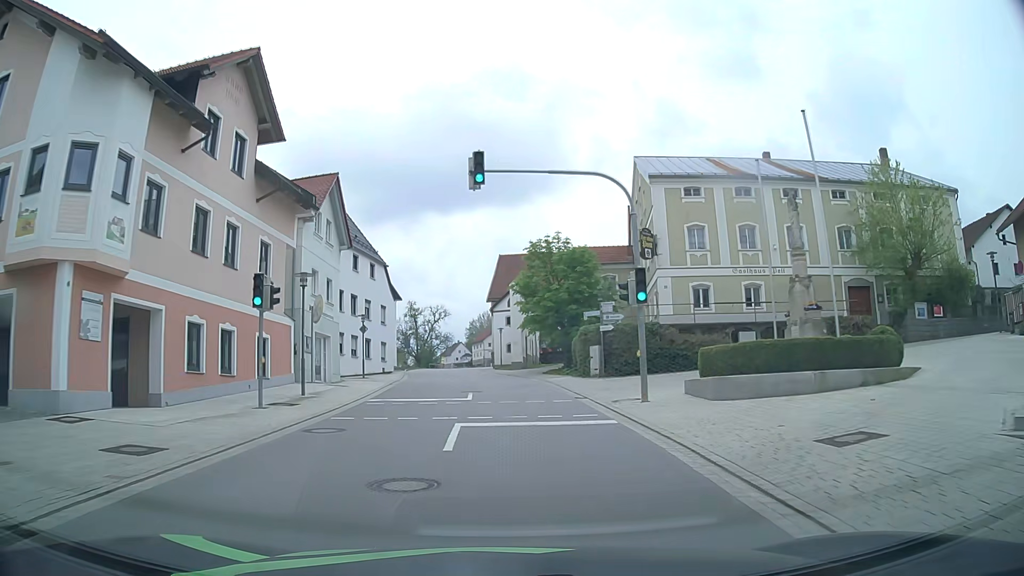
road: tertiary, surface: asphalt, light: Day
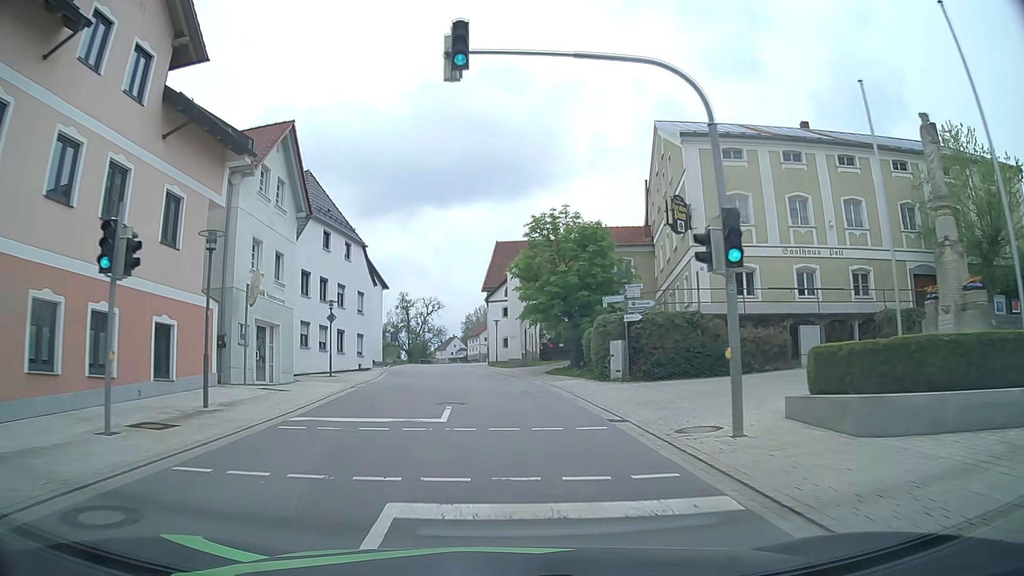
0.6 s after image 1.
(+0.1, +6.9) m; +1°
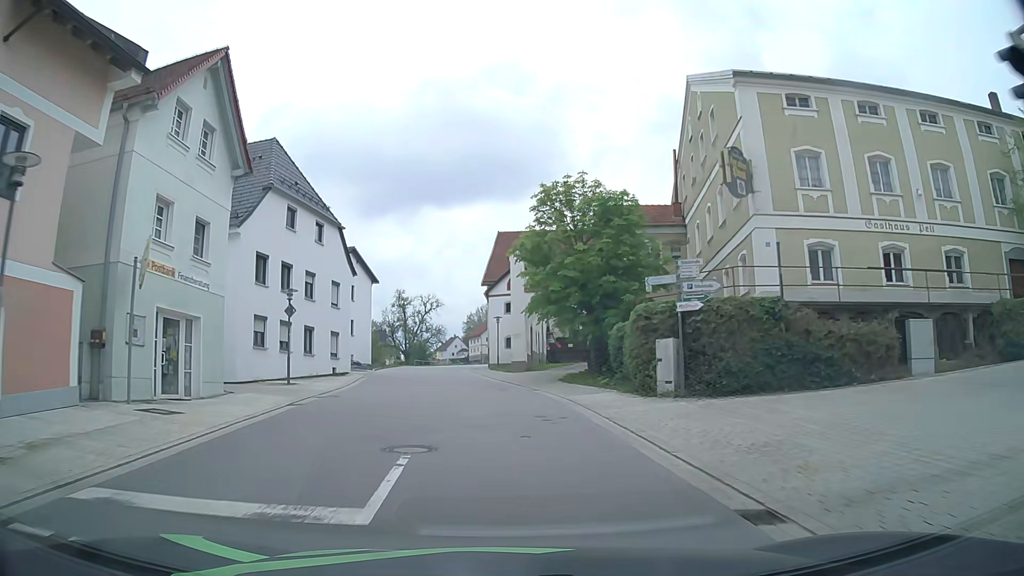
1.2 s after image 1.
(0.0, +7.0) m; +1°
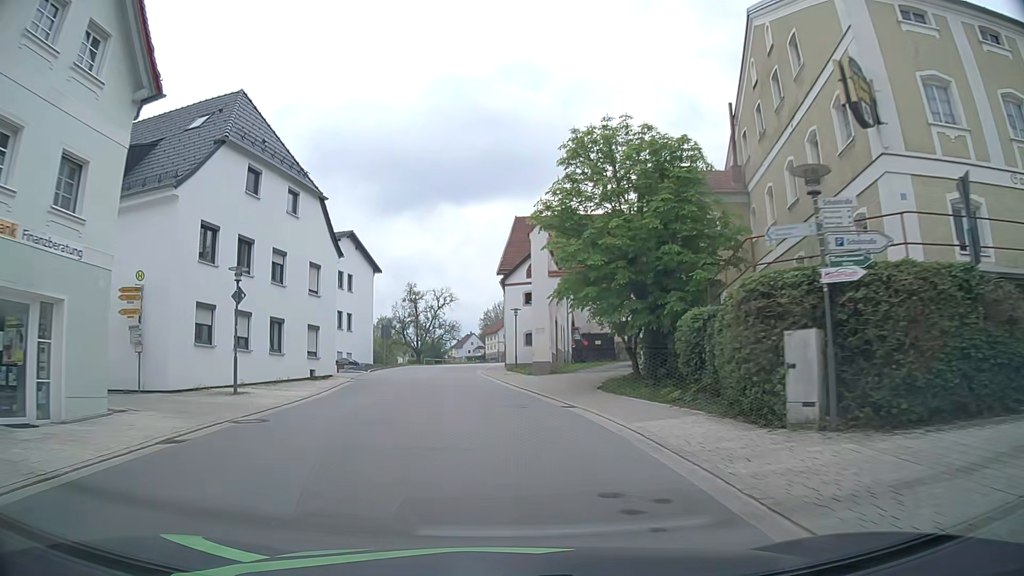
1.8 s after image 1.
(-0.1, +7.1) m; -1°
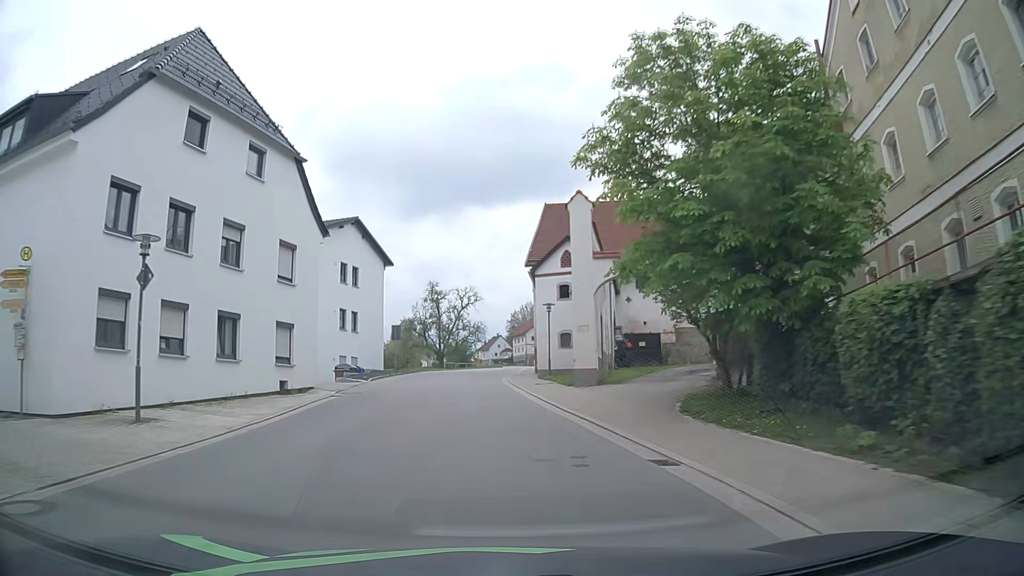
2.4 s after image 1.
(-0.2, +7.2) m; -3°
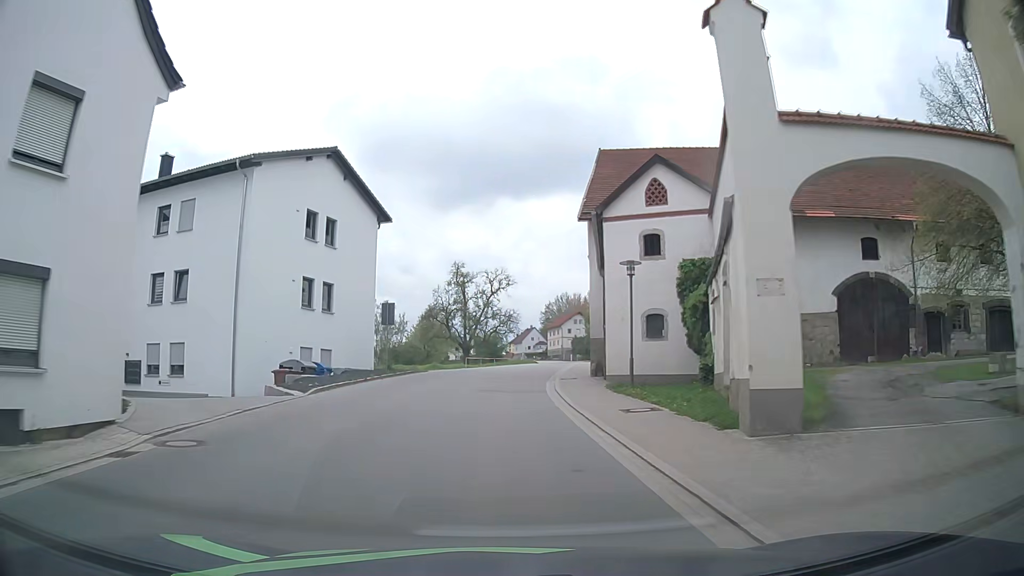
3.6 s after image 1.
(-0.3, +14.6) m; -2°
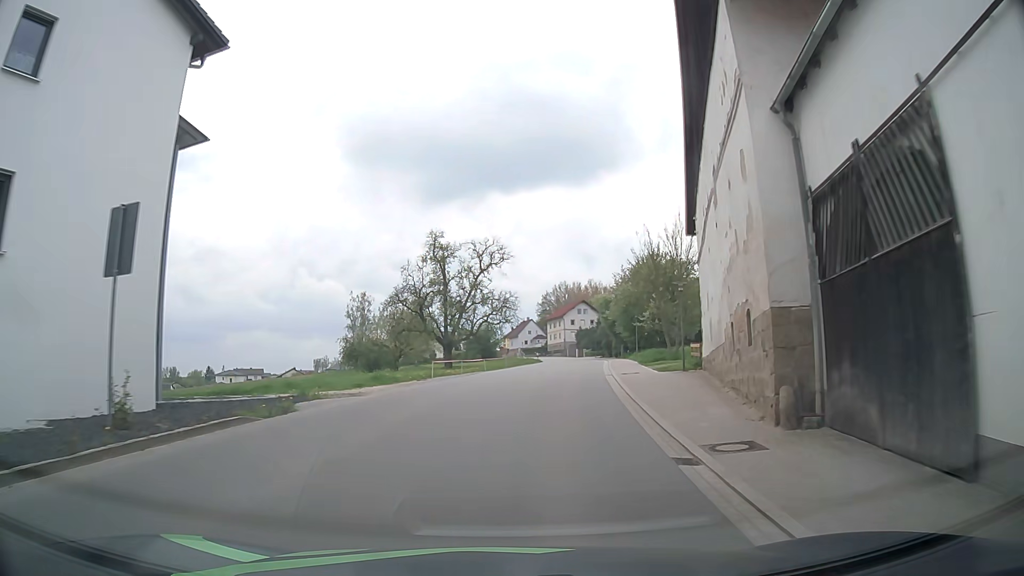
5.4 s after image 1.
(-0.3, +22.3) m; +1°
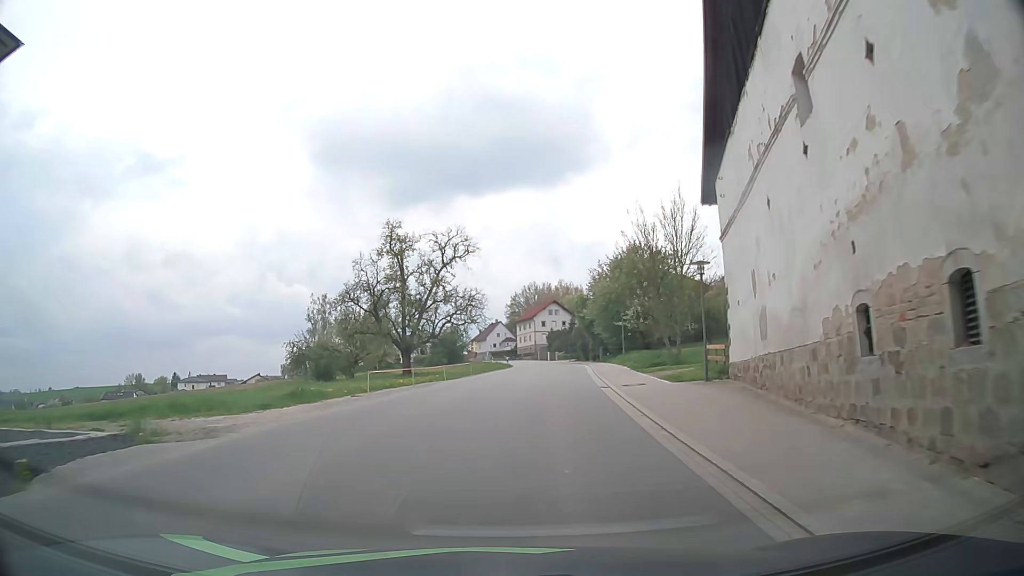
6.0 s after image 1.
(+0.1, +7.5) m; +2°
(0, +10) (+1, +20) (+1, +30) (+2, +40) (+3, +50) (+4, +60) (+5, +70) (+5, +80) (+5, +90) (+5, +100) m
